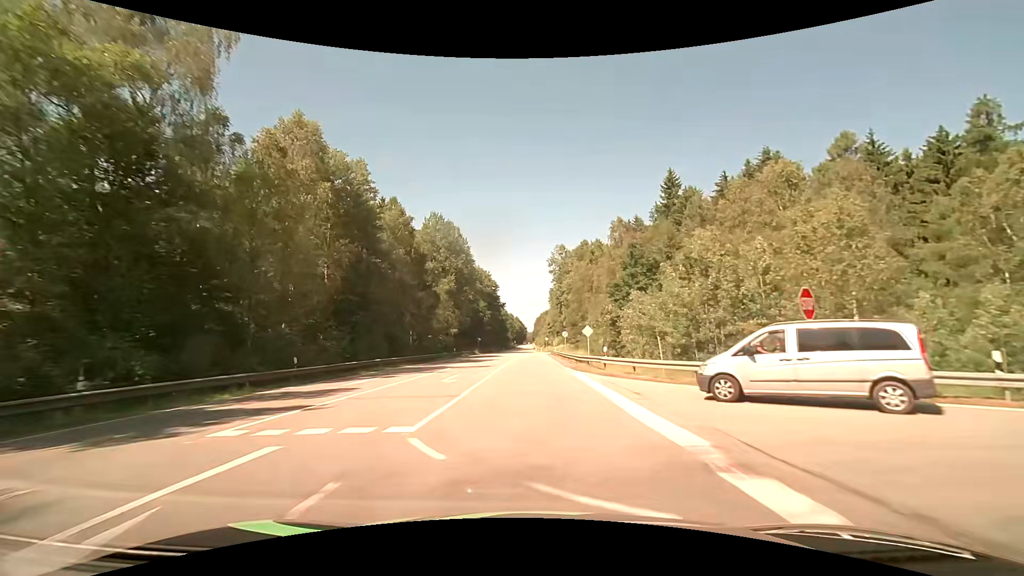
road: secondary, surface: asphalt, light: Day
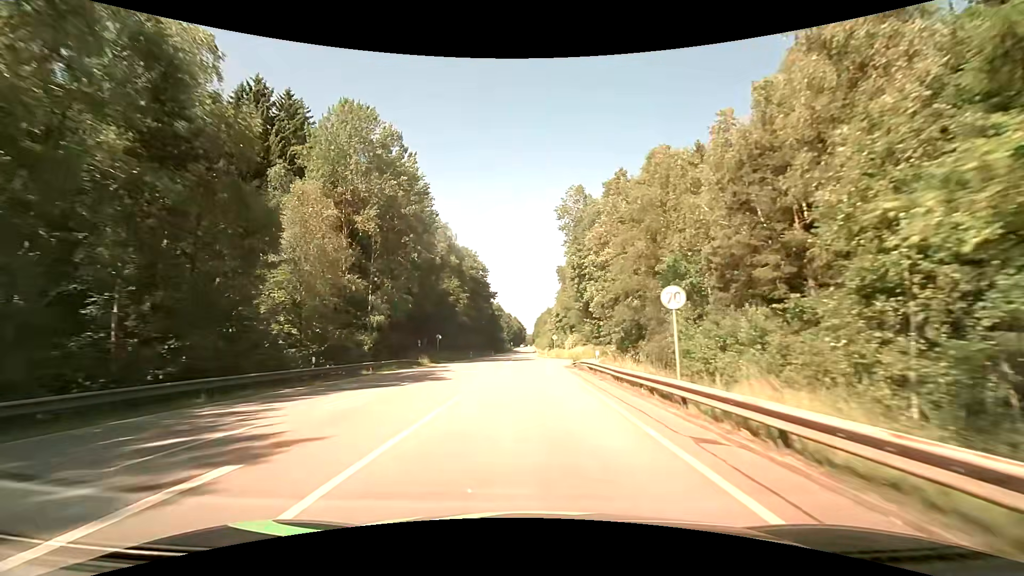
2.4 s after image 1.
(0.0, +43.3) m; 0°
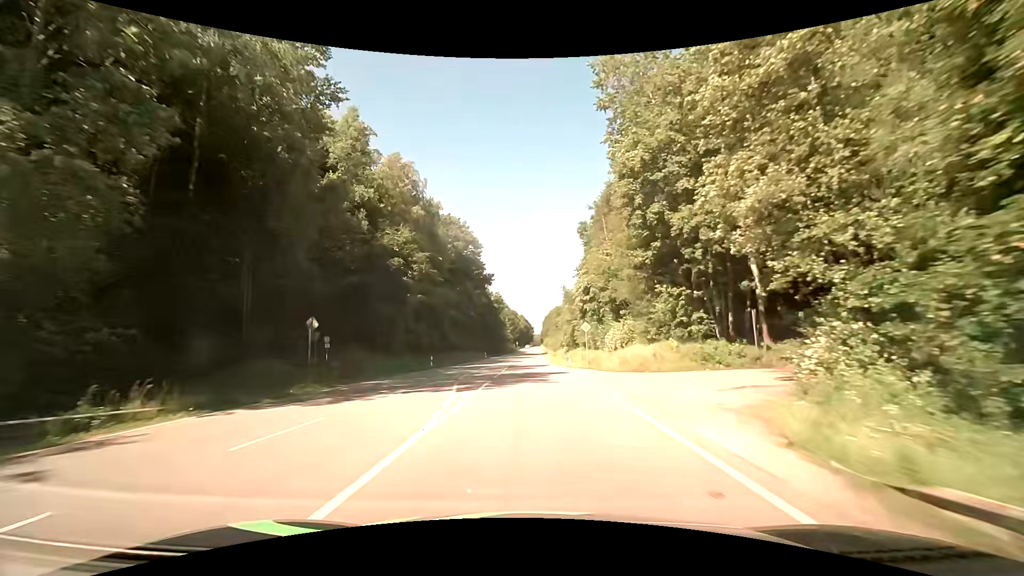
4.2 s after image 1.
(-0.1, +35.1) m; -1°
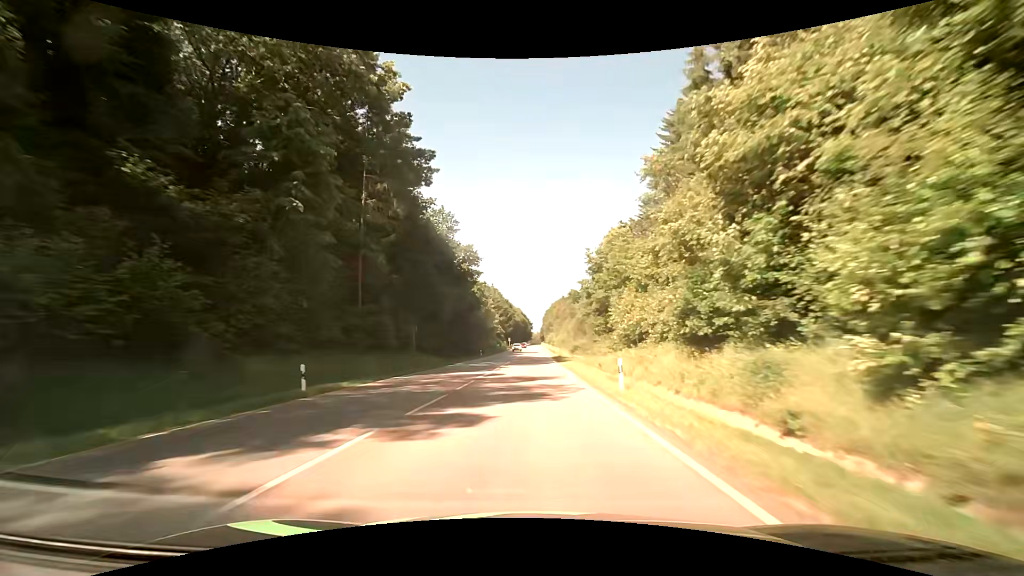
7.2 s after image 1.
(-0.3, +65.2) m; +1°
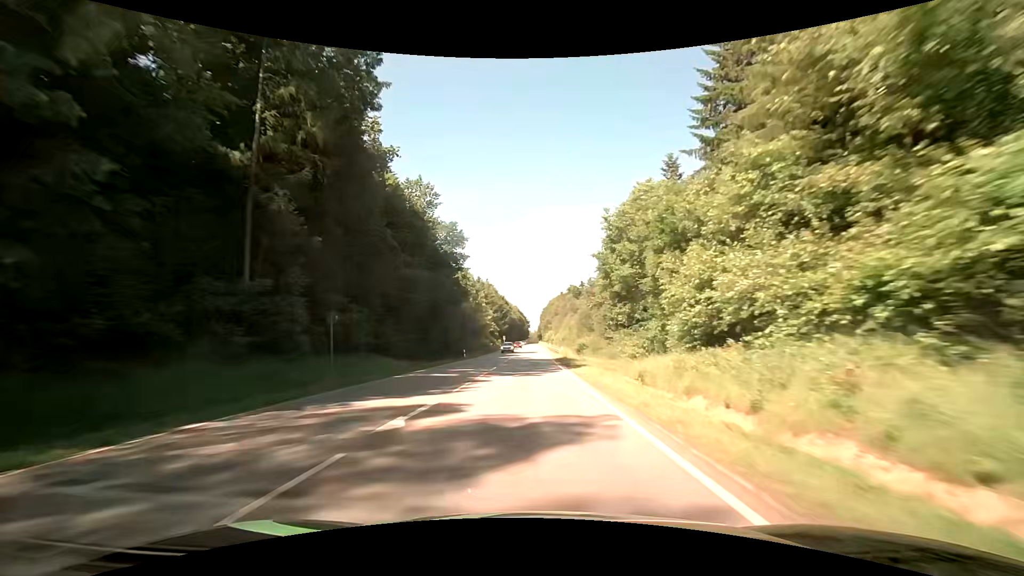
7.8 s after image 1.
(-0.1, +13.7) m; 0°
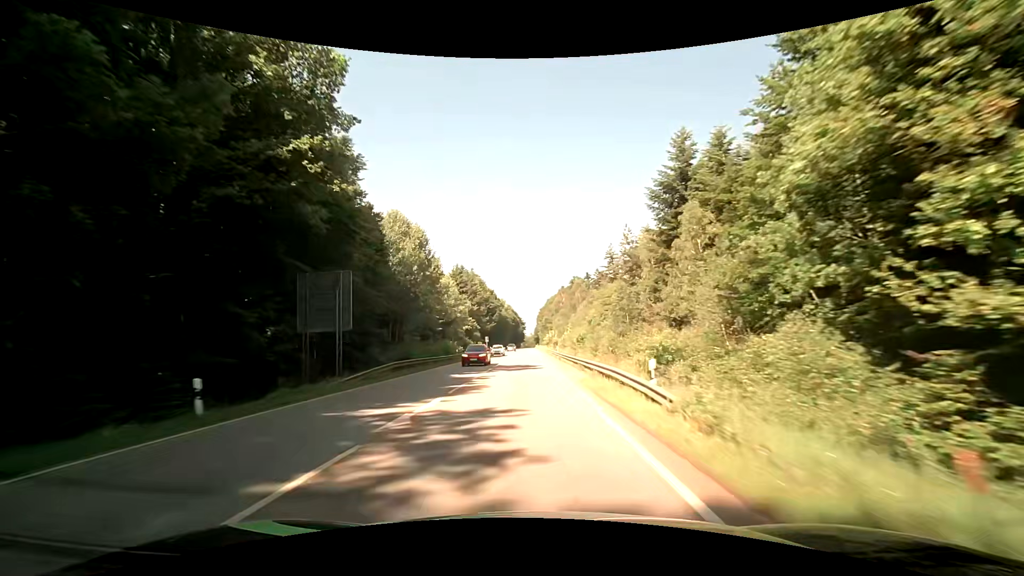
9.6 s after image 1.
(+0.3, +41.6) m; +1°
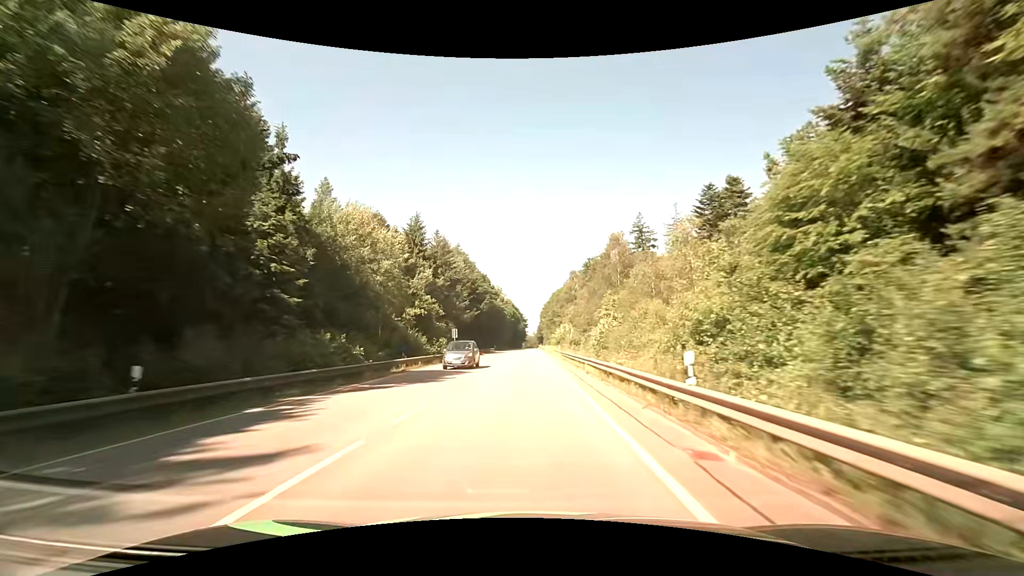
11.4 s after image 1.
(-0.2, +42.0) m; -1°
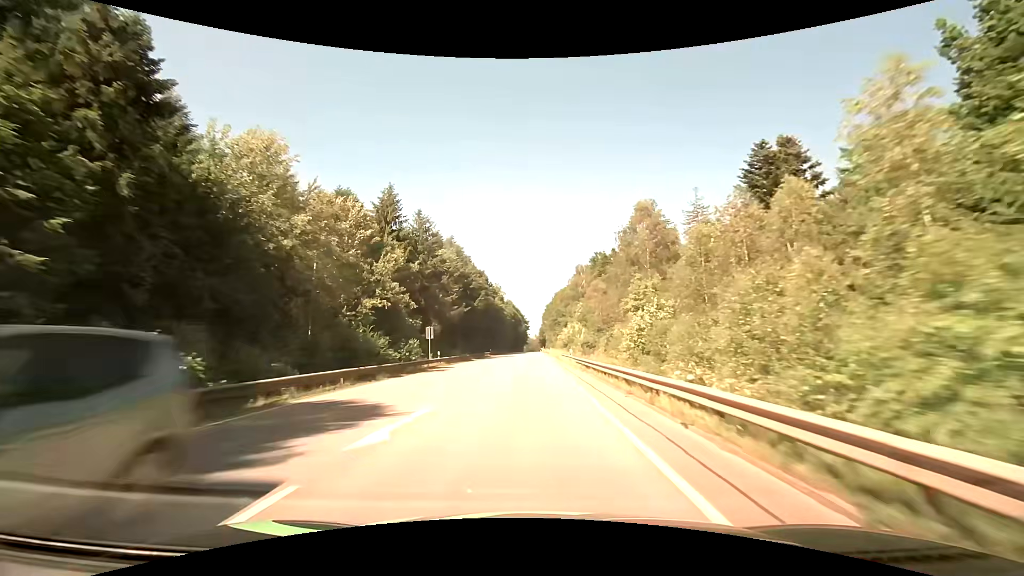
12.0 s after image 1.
(0.0, +14.0) m; 0°
(0, +10) (0, +20) (0, +30) (0, +40) (0, +50) (0, +60) (0, +70) (0, +80) (0, +90) (0, +100) m
